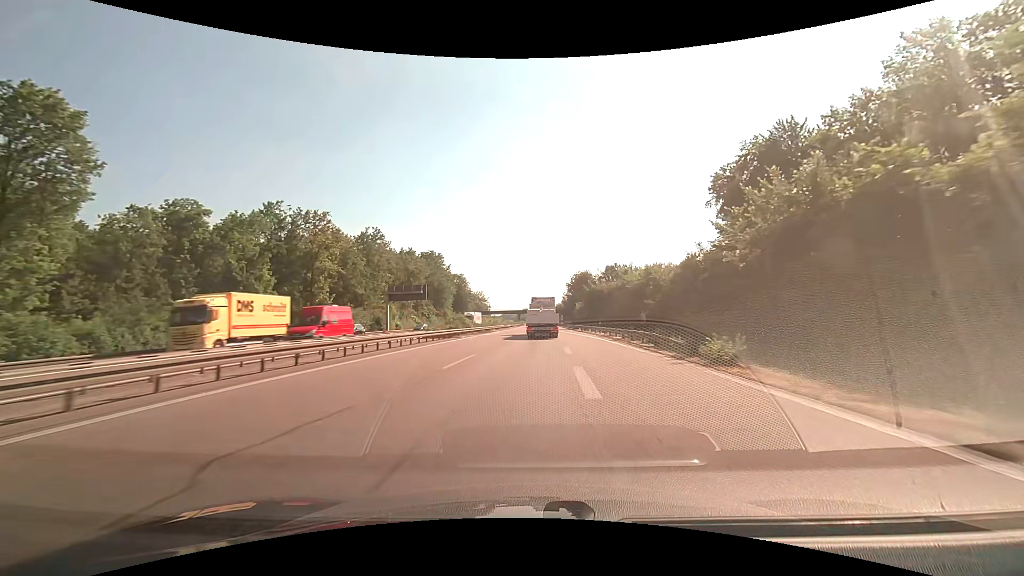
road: motorway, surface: asphalt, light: Day
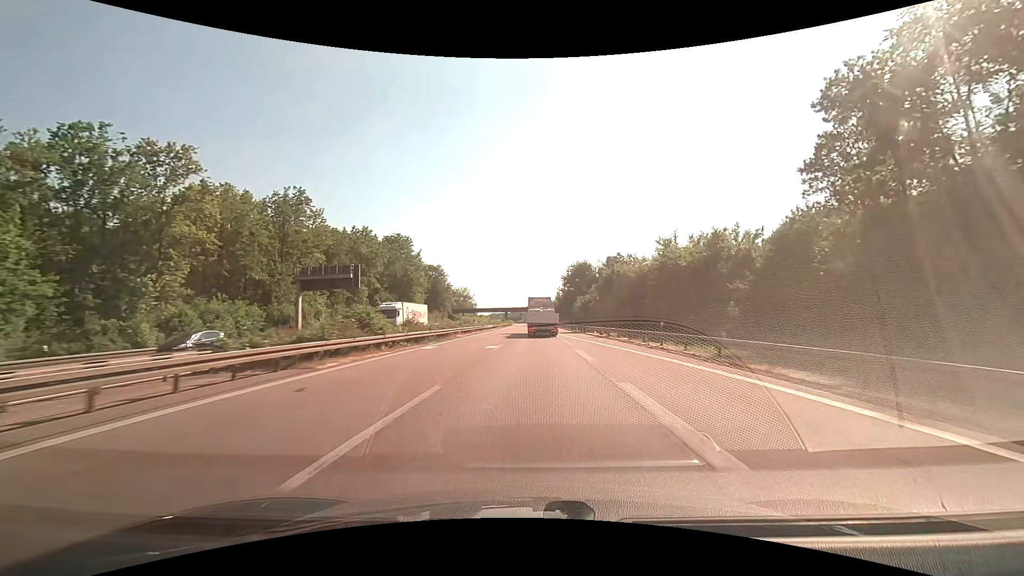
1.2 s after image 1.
(+0.1, +28.3) m; +1°
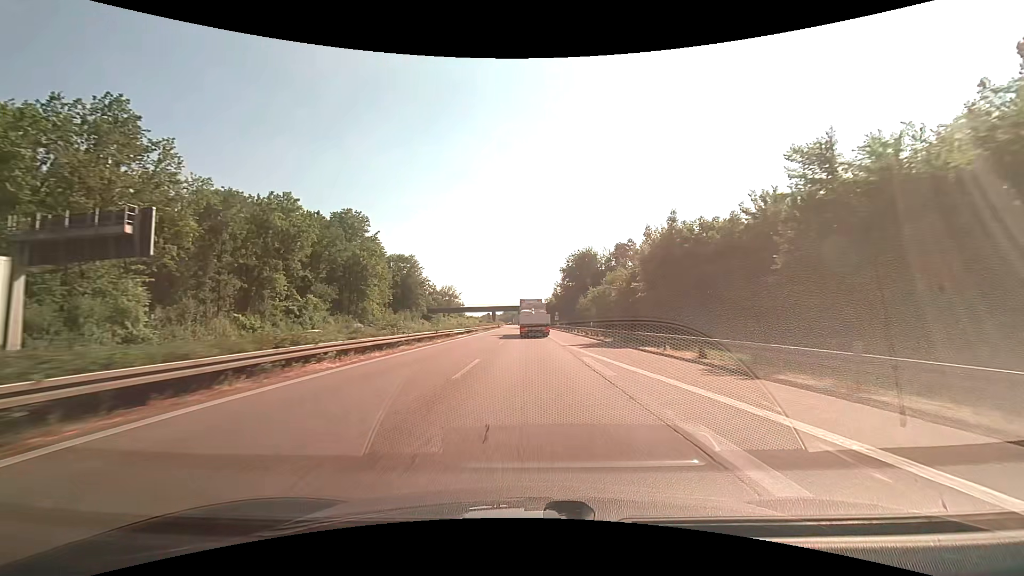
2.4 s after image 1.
(+0.3, +28.5) m; +1°
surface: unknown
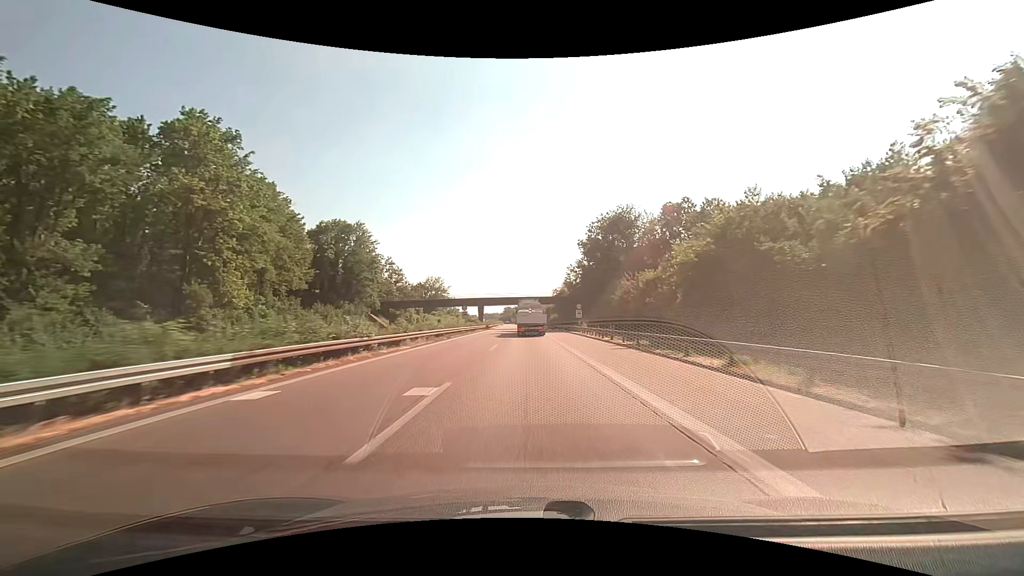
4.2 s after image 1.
(-0.1, +43.4) m; 0°
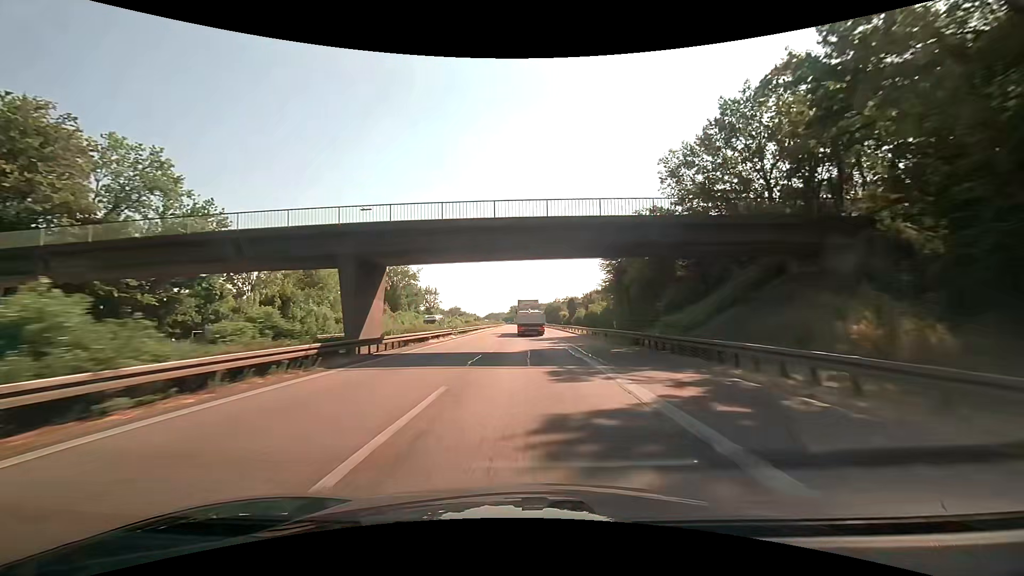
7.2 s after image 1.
(-0.5, +73.2) m; -1°
(0, +10) (0, +20) (0, +30) (0, +40) (0, +50) (0, +60) (0, +70) (0, +80) (0, +90) (0, +100) m
